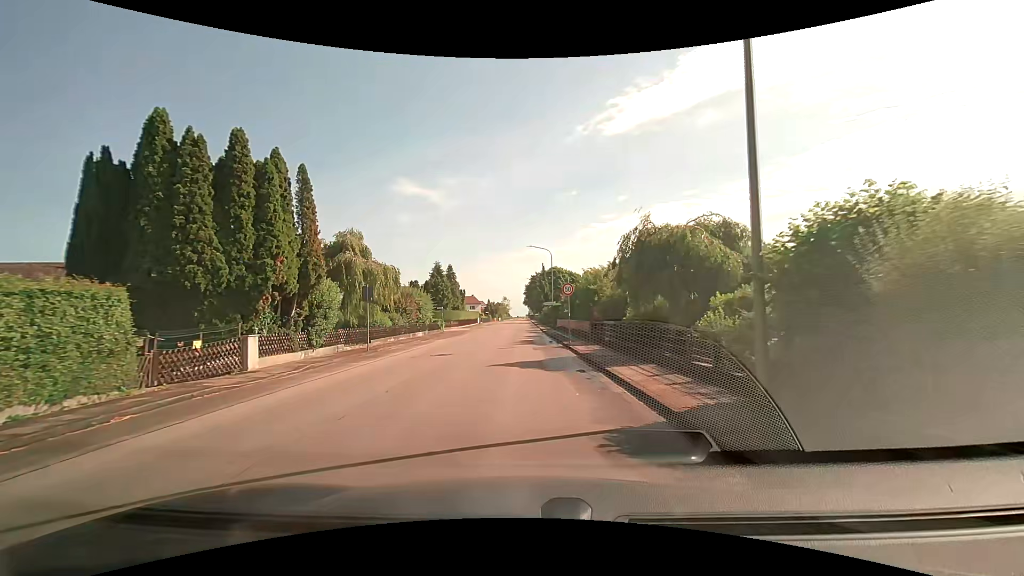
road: tertiary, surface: asphalt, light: Day
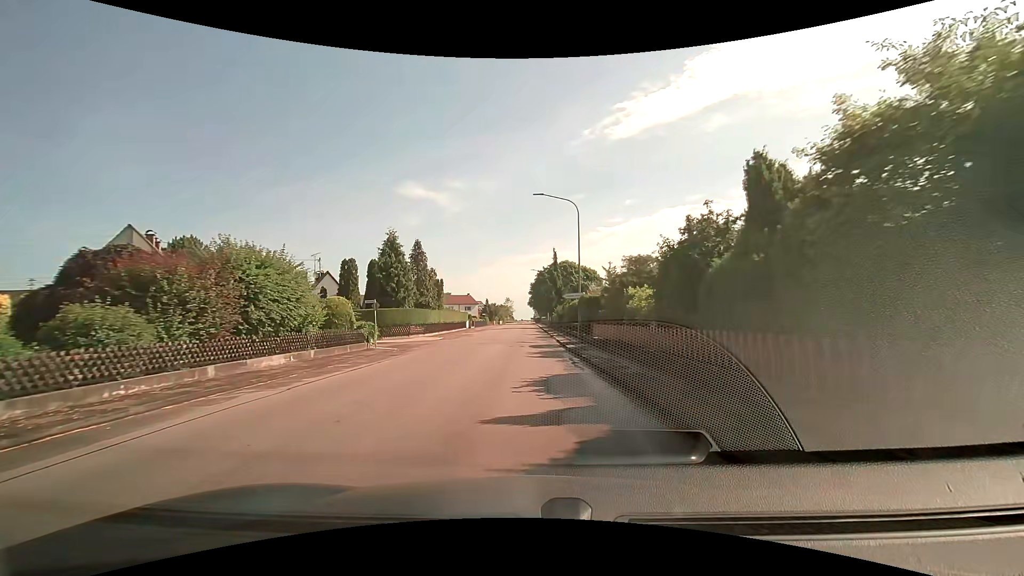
(-0.1, +25.5) m; 0°
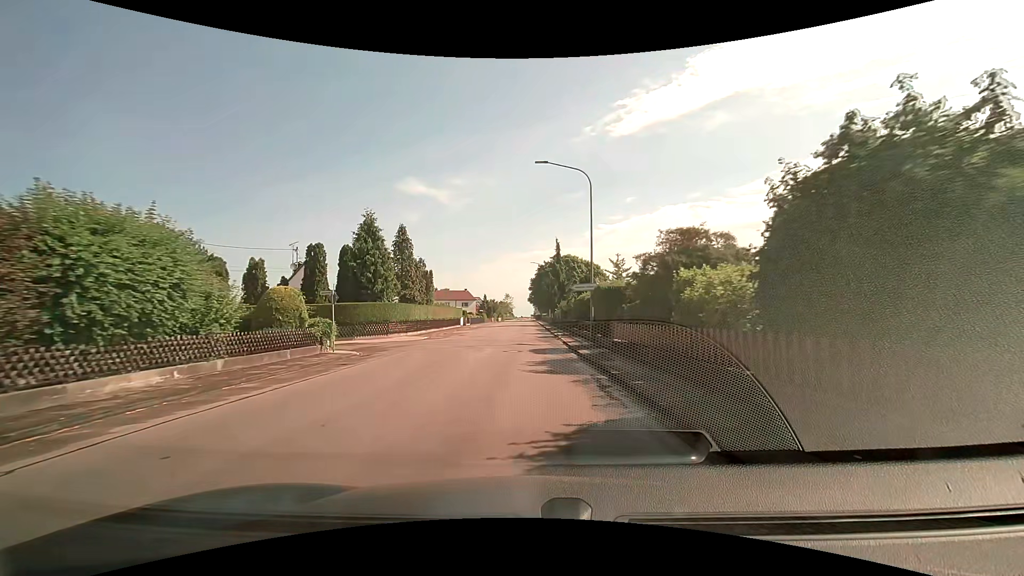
(0.0, +6.2) m; -1°
(0, +10) (0, +20) (+1, +30) (+1, +40) (+1, +50) (+1, +60) (+1, +70) (+2, +80) (+2, +90) (+2, +100) m
